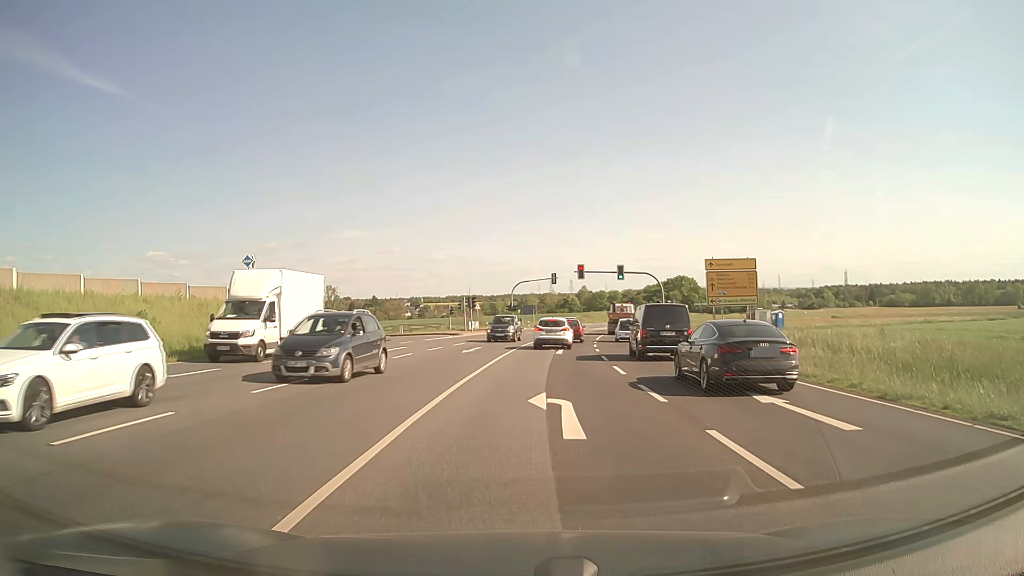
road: primary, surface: asphalt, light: Day
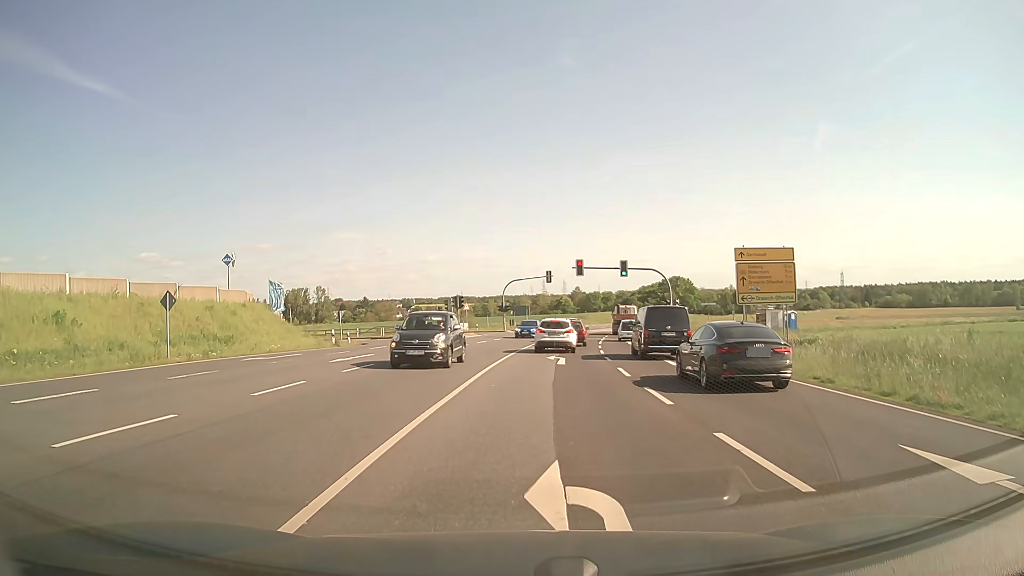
(0.0, +5.9) m; 0°
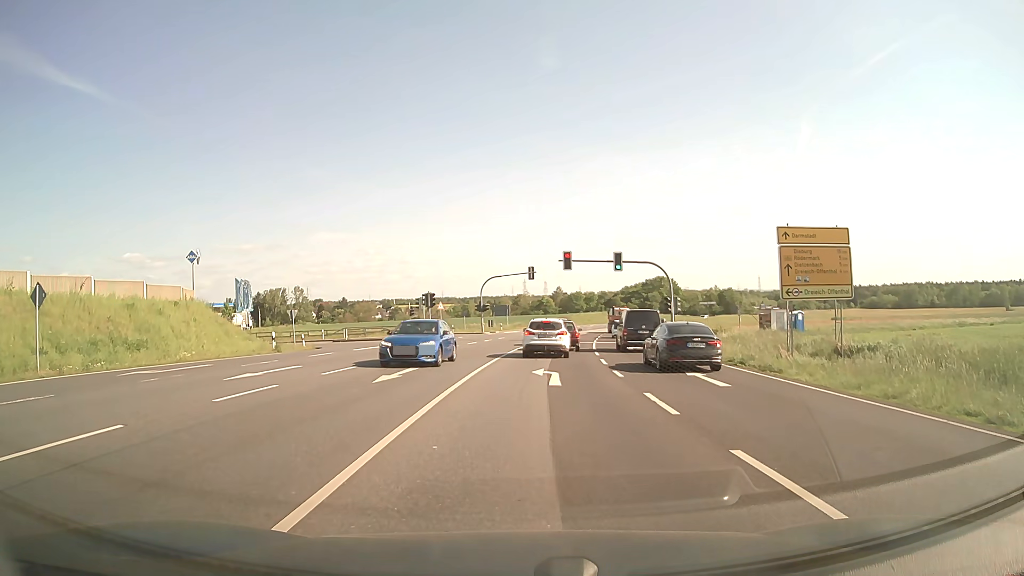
(+0.1, +7.0) m; +2°
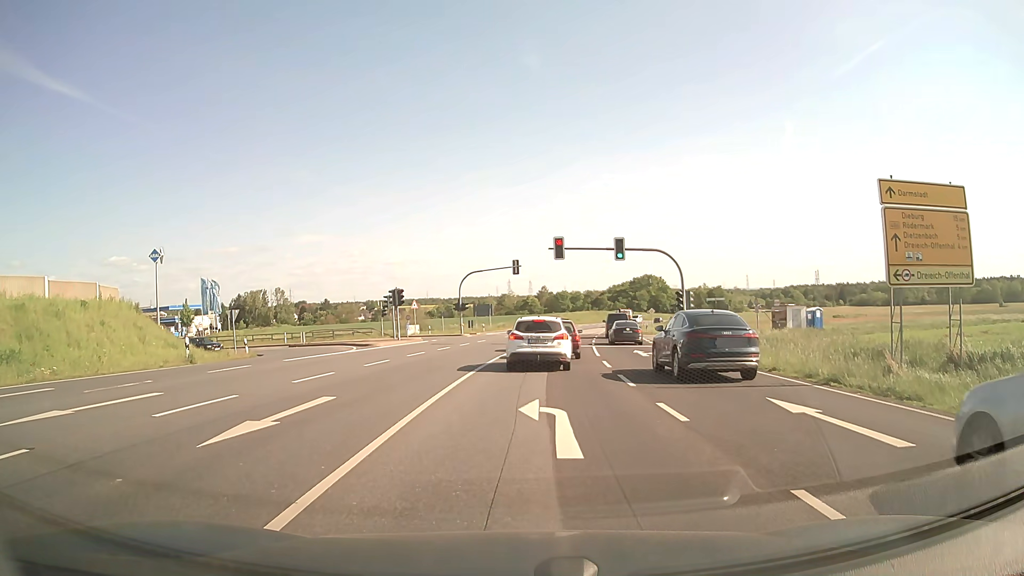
(+0.1, +7.7) m; +2°
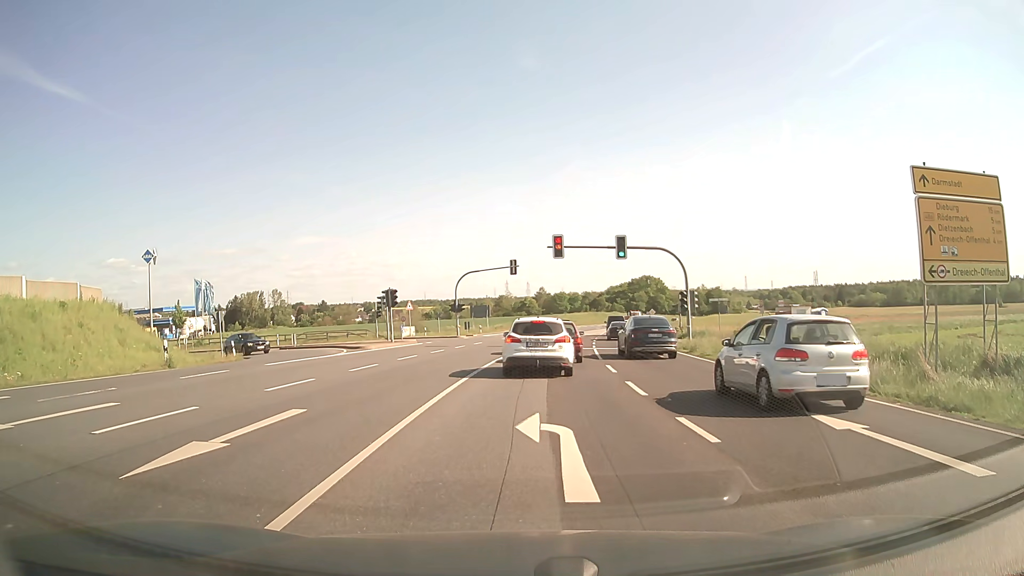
(0.0, +1.5) m; 0°
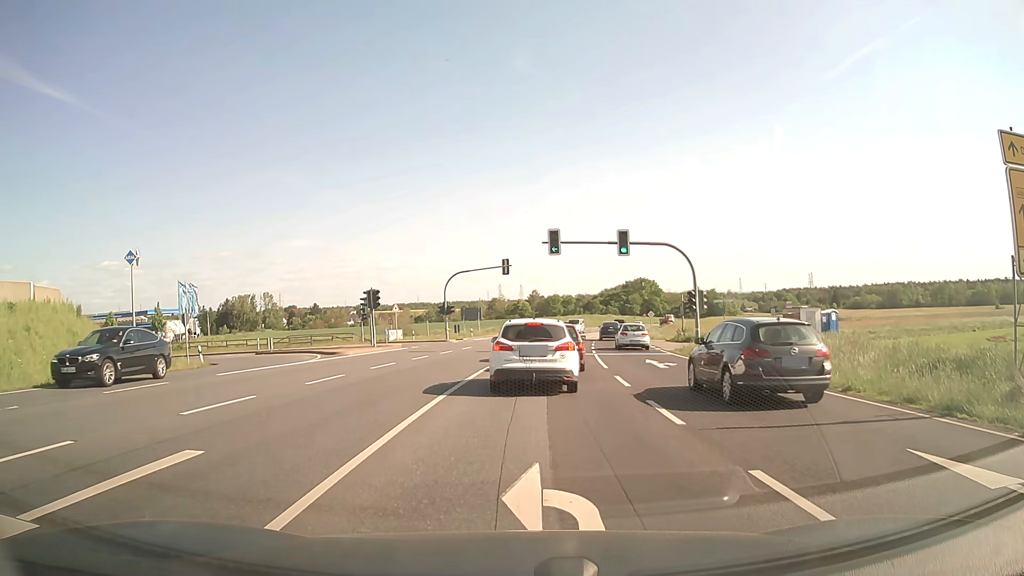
(0.0, +3.5) m; +1°
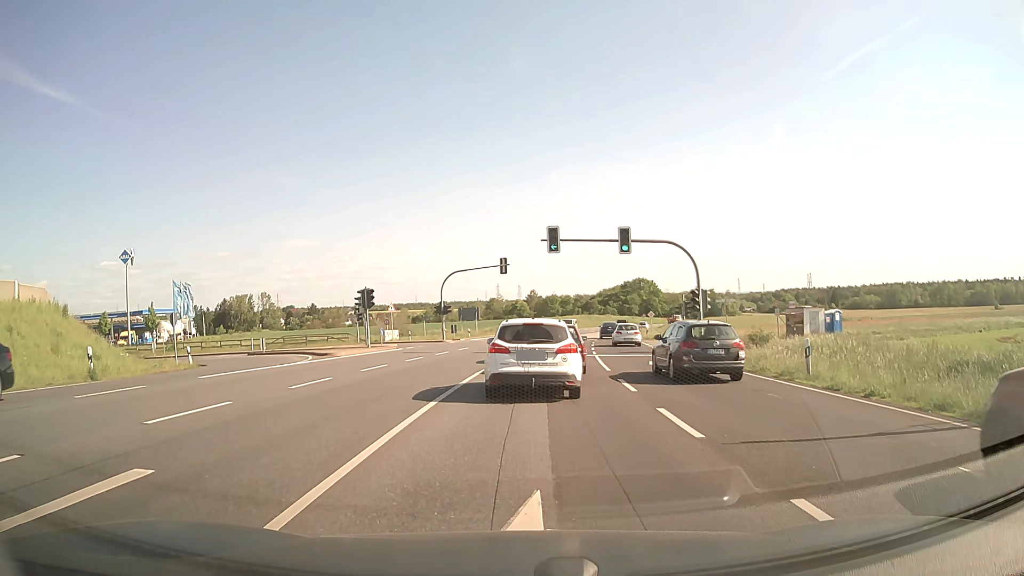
(0.0, +1.1) m; 0°
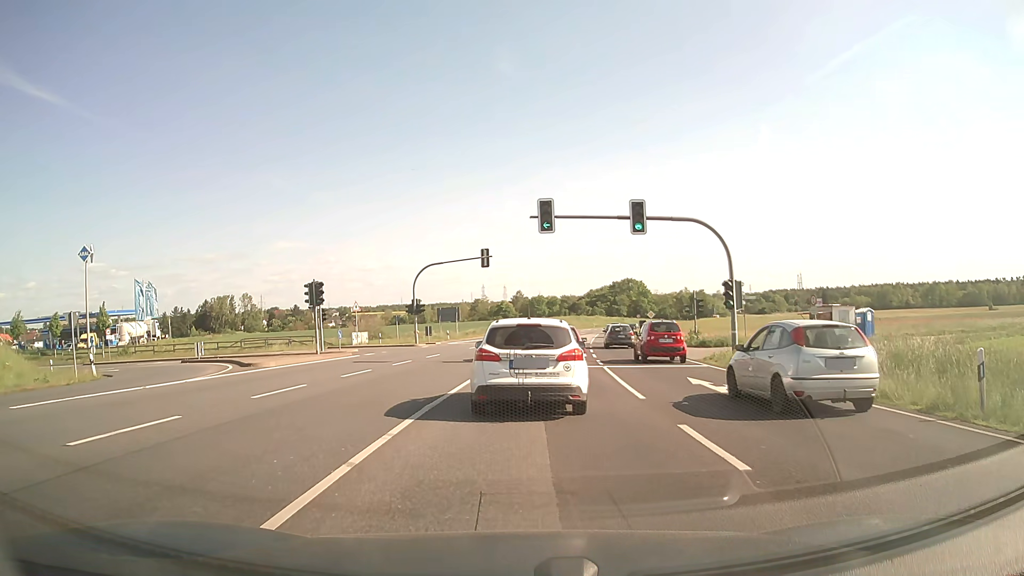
(+0.1, +8.1) m; +1°
(0, +10) (+1, +20) (+1, +30) (-3, +39) (-10, +46) (-20, +48) (-30, +49) (-40, +50) (-50, +51) (-60, +52) m
